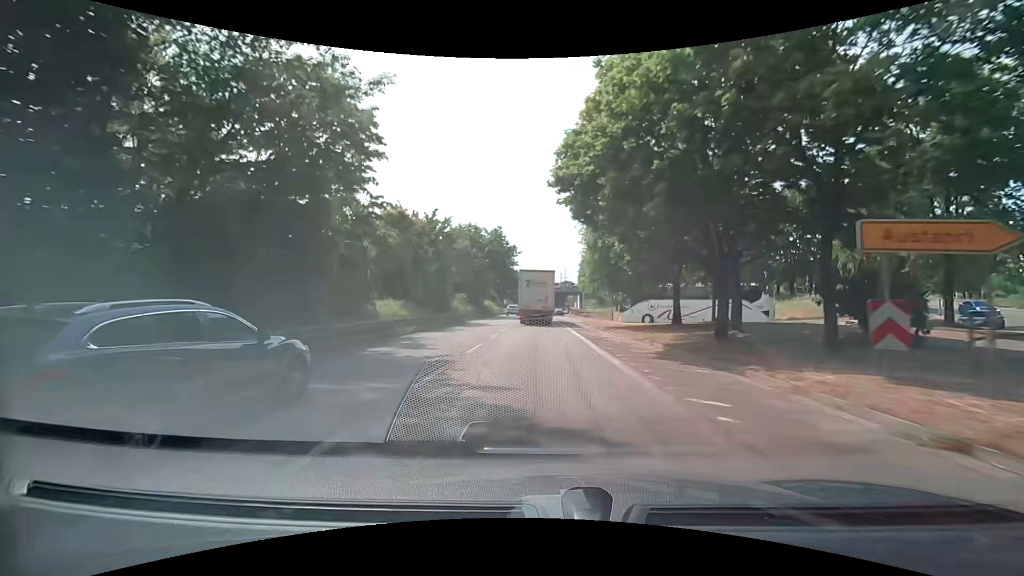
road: trunk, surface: asphalt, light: Day
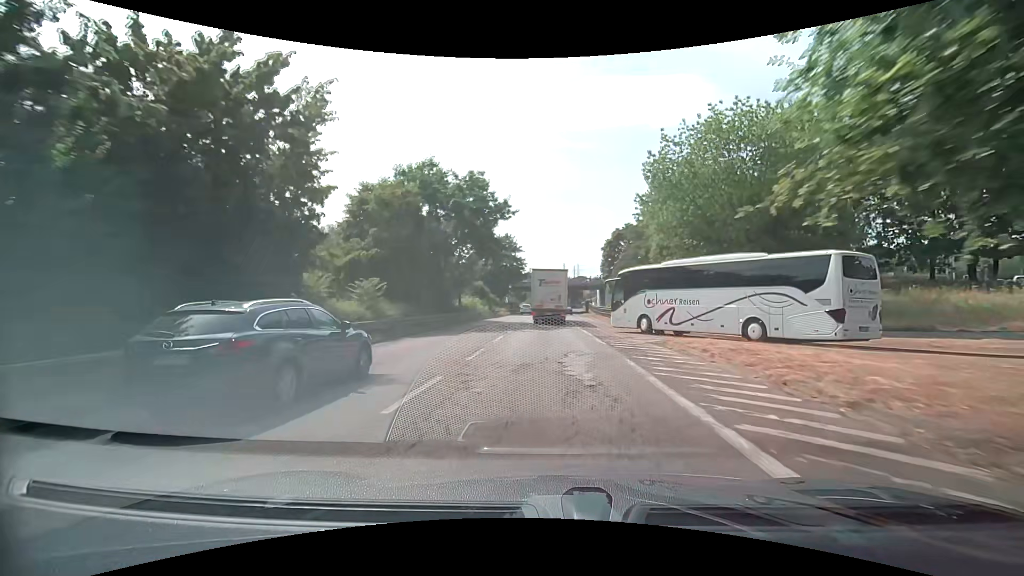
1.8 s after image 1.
(-0.3, +26.2) m; -1°
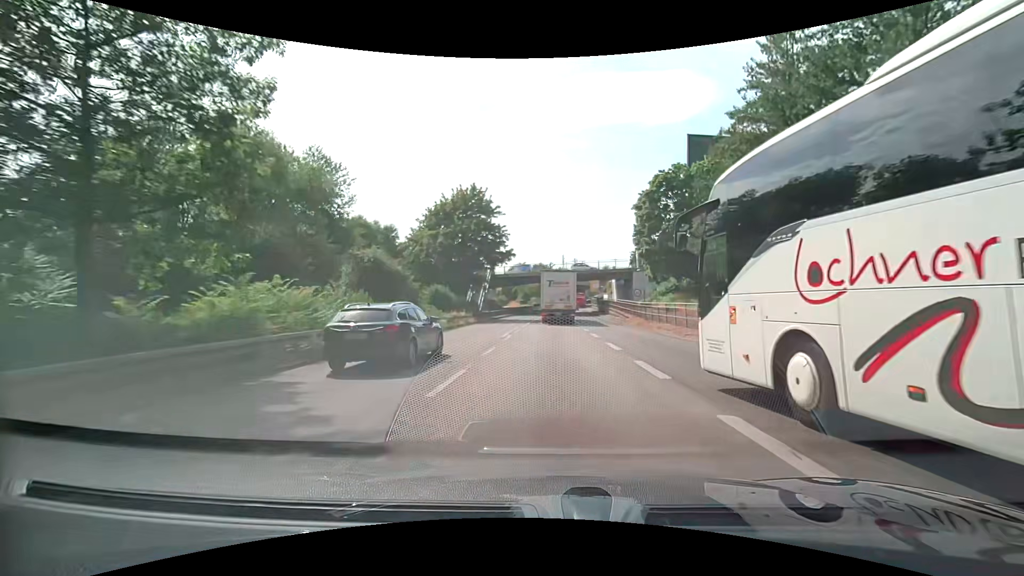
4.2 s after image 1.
(-0.1, +34.8) m; 0°
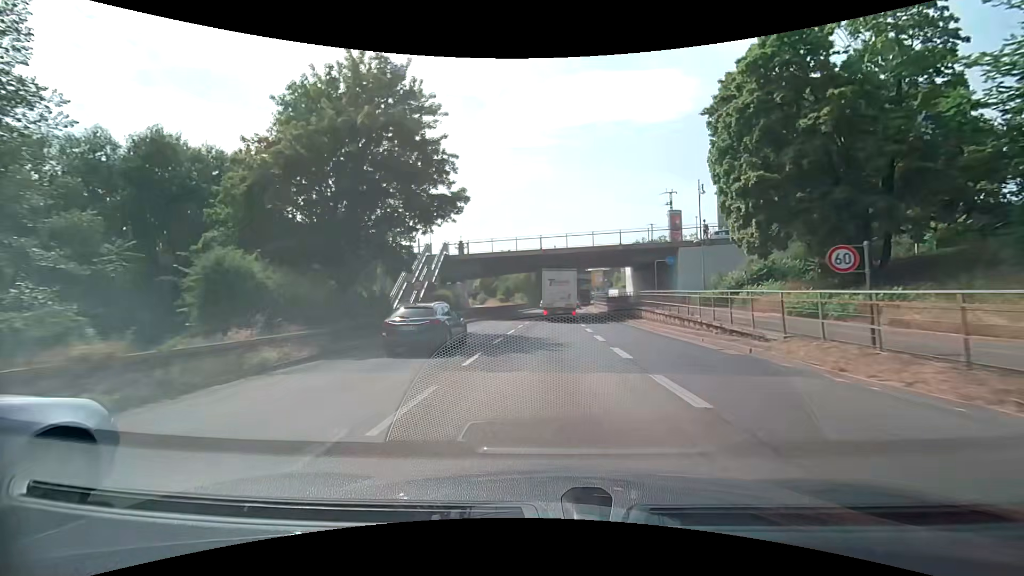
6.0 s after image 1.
(+0.2, +26.5) m; +1°
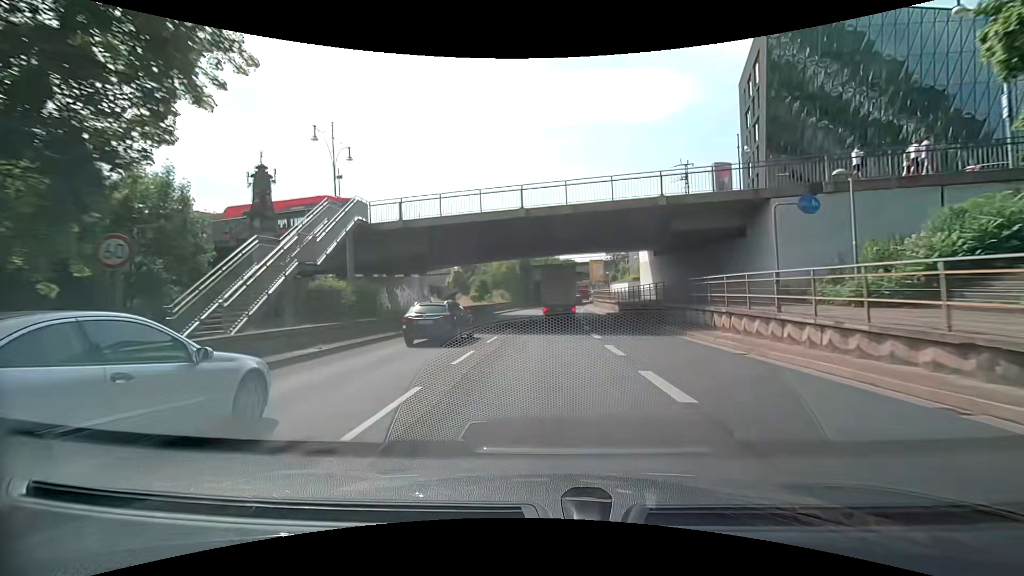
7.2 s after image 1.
(+0.2, +18.0) m; +1°
